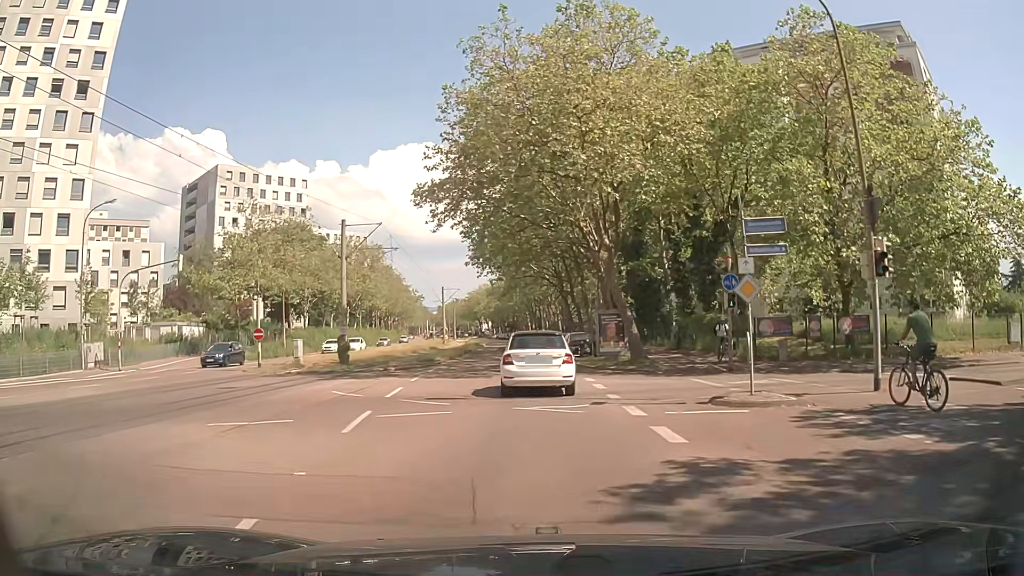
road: tertiary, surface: asphalt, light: Day
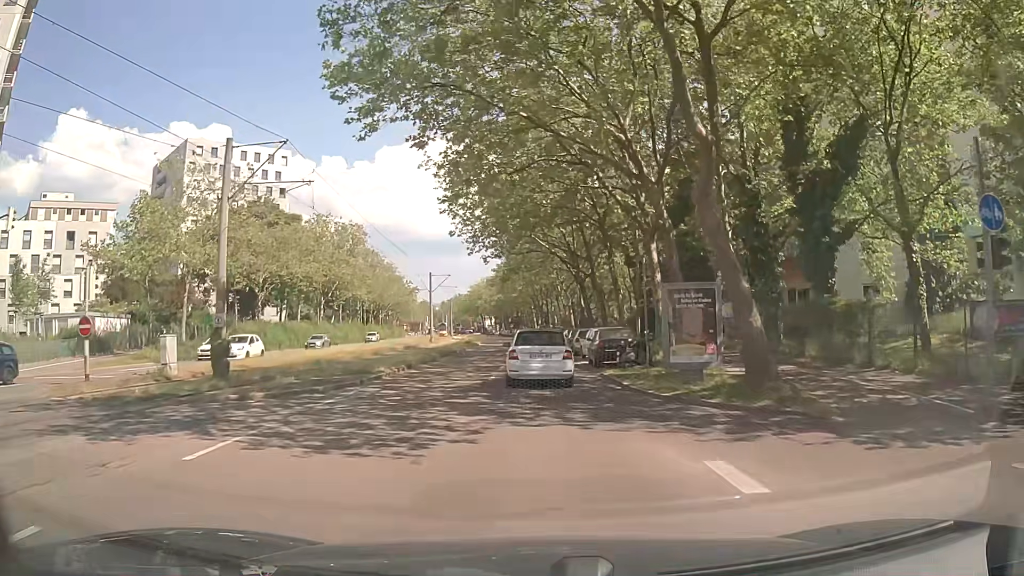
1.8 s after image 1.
(0.0, +15.1) m; 0°
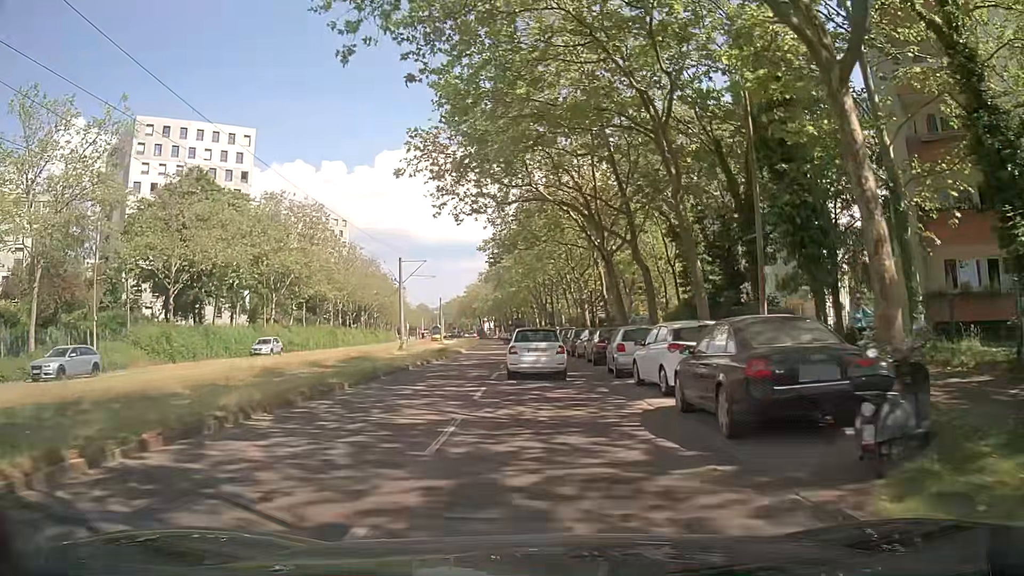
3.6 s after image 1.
(-0.1, +17.0) m; 0°
(0, +10) (0, +20) (0, +30) (0, +40) (-1, +50) (-1, +60) (-1, +70) (-2, +80) (-3, +90) (-4, +100) m
